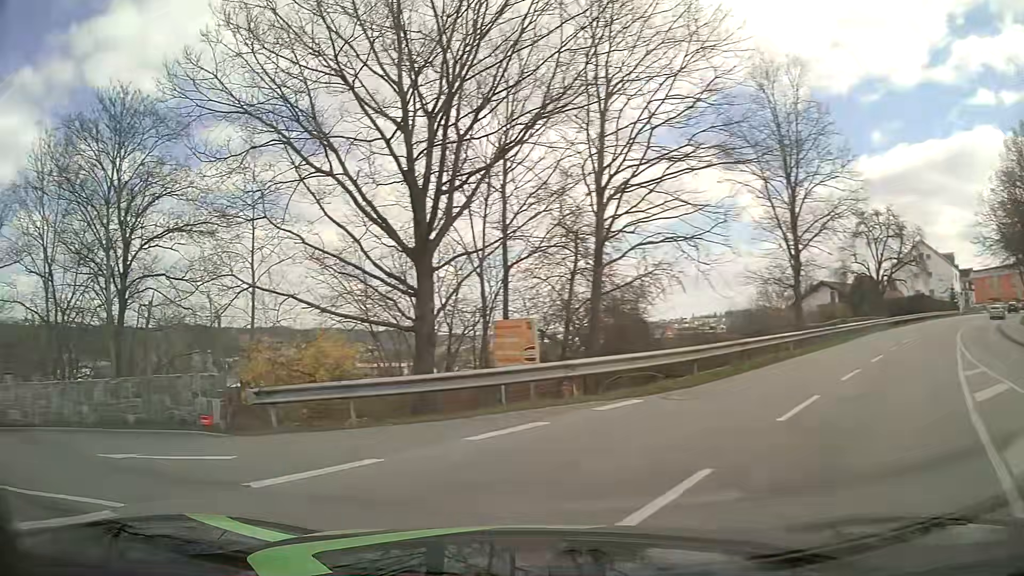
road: tertiary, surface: asphalt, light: Day
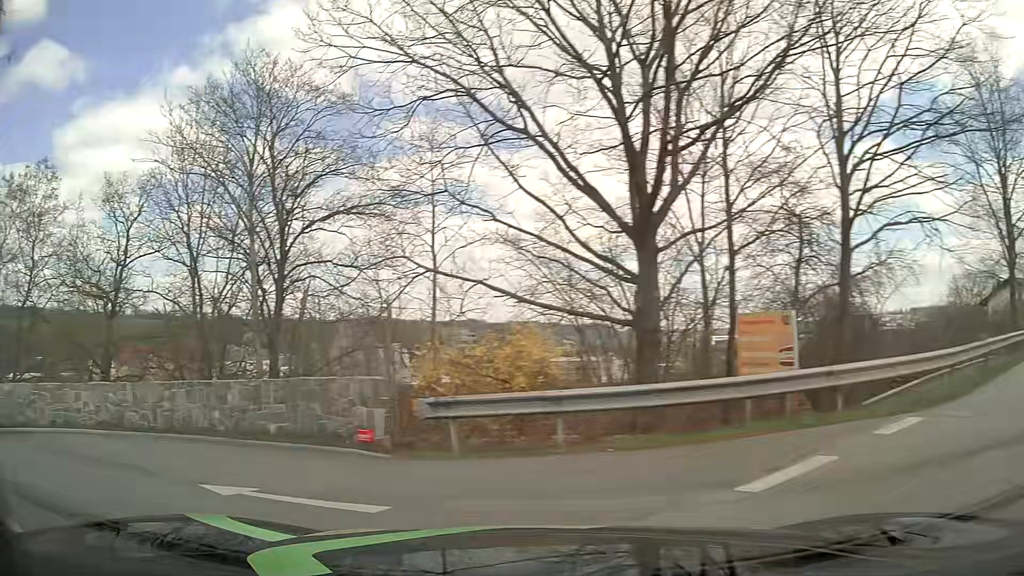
(-0.4, +2.8) m; -18°
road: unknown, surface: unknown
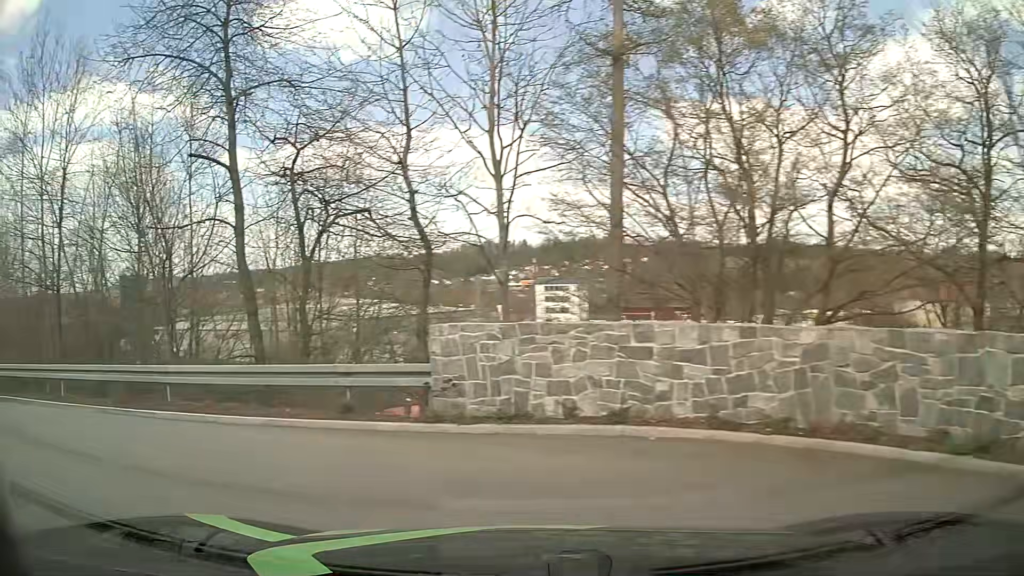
(-6.4, +8.9) m; -68°
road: tertiary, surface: asphalt
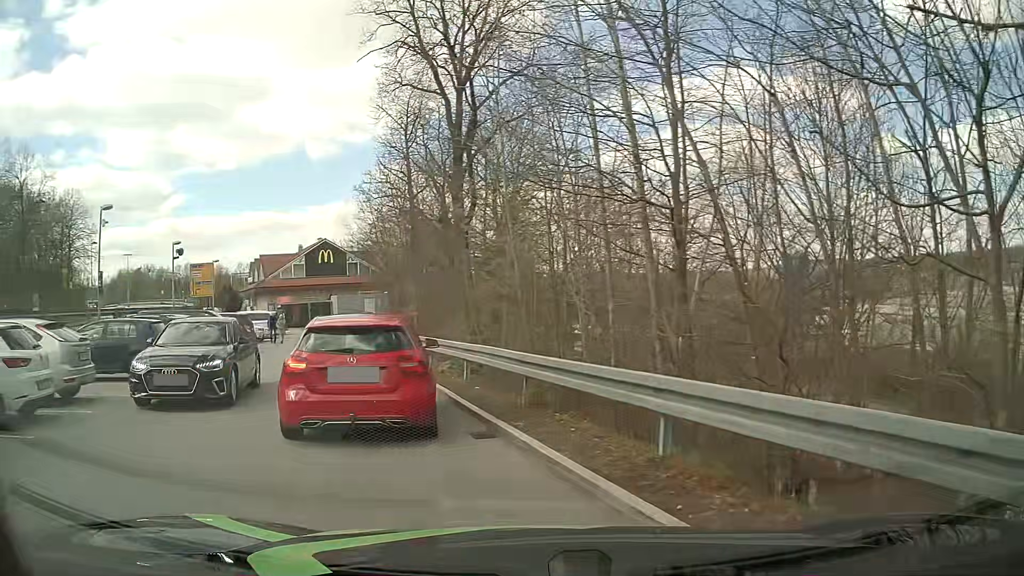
(-4.8, +8.3) m; -60°
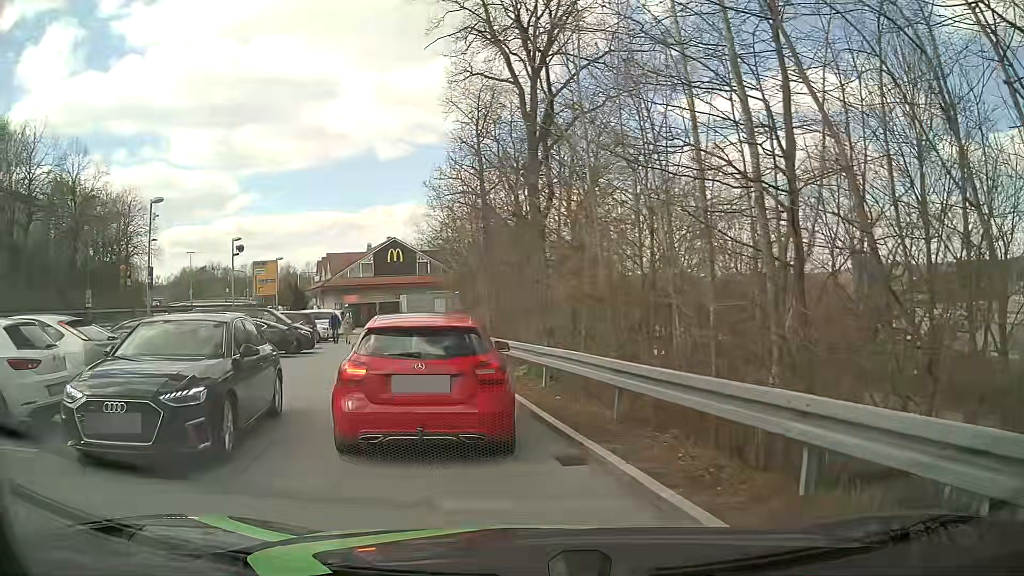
(0.0, +1.3) m; -4°
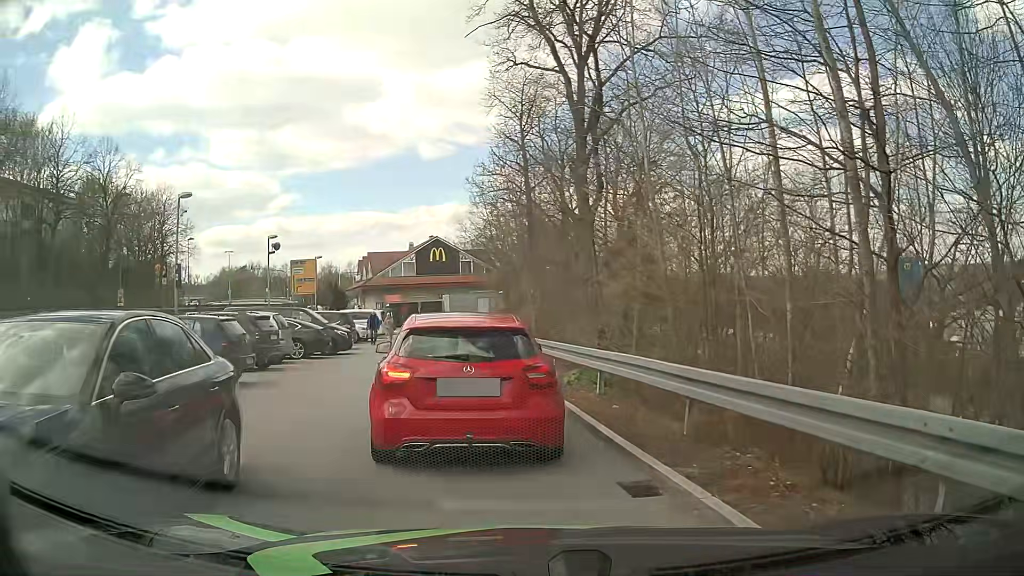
(-0.1, +1.1) m; -4°
